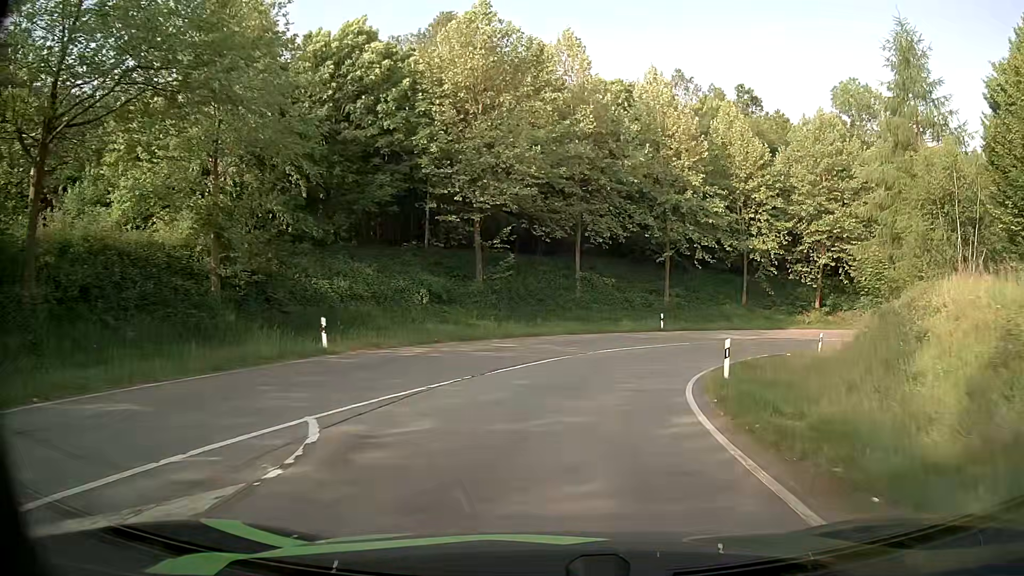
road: primary_link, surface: asphalt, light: Day
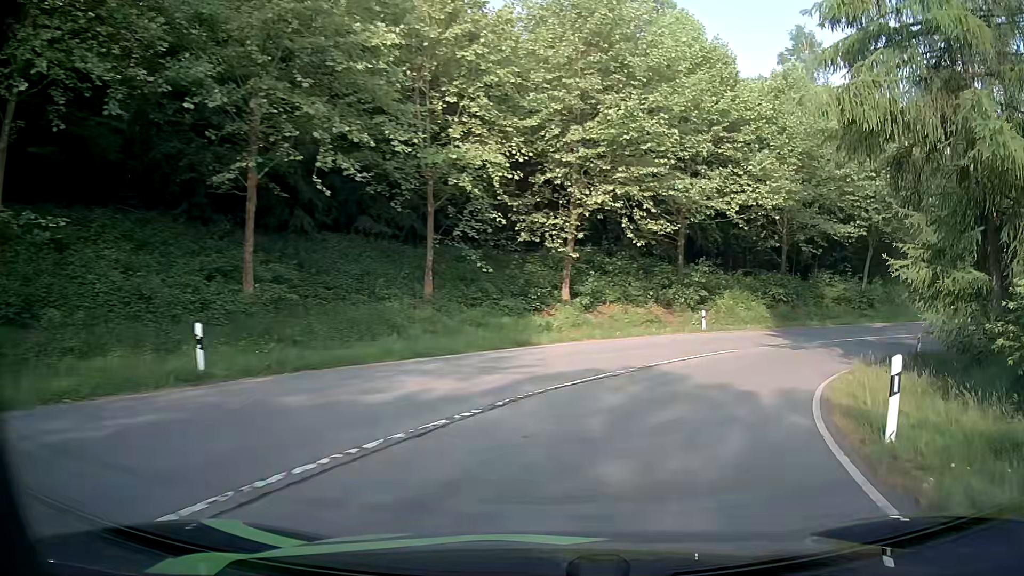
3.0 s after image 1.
(+6.0, +28.2) m; +30°
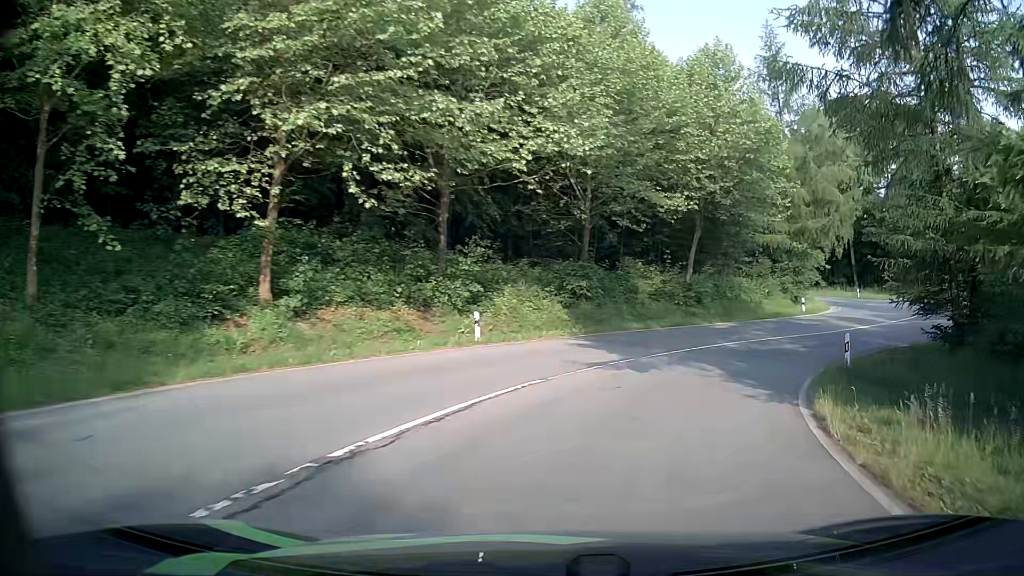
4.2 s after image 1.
(+1.9, +11.2) m; +19°
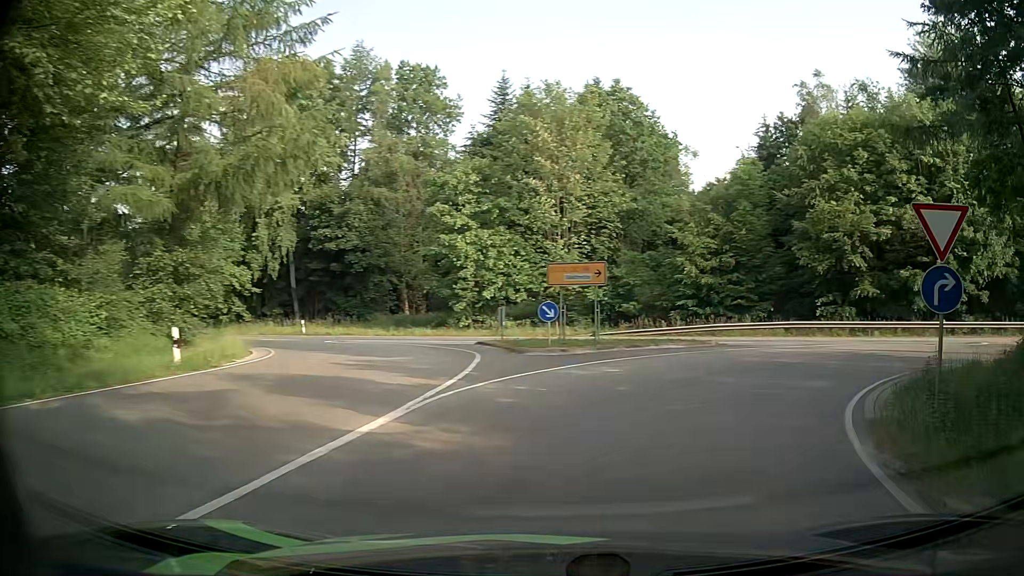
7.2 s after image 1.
(+9.9, +24.7) m; +47°
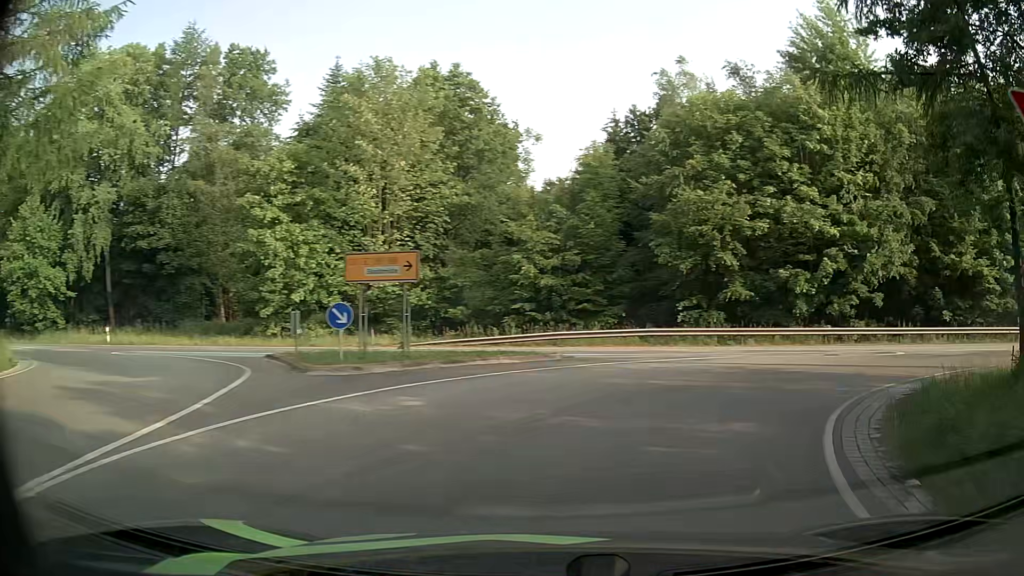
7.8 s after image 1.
(+0.6, +5.0) m; +14°
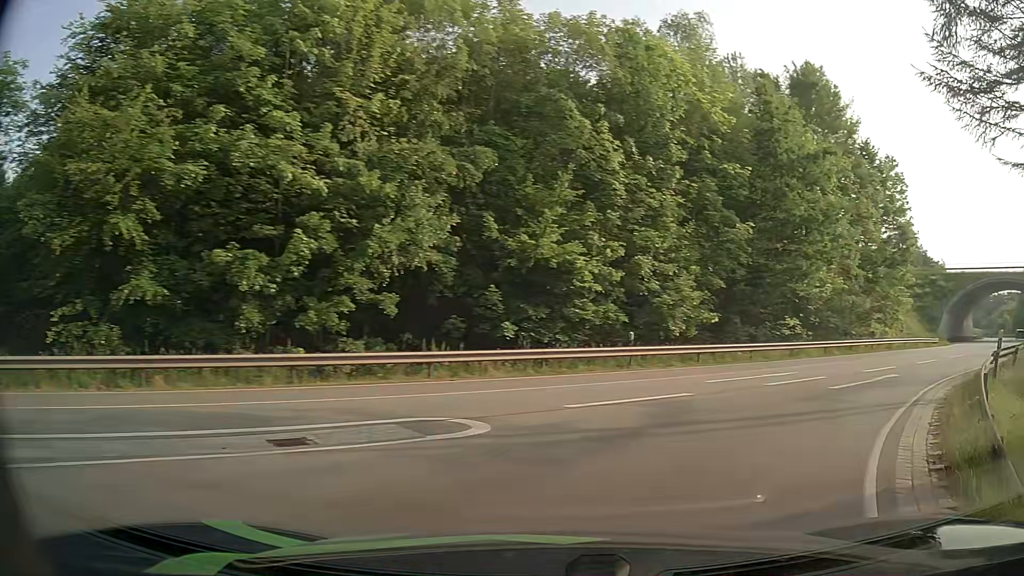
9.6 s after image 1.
(+4.9, +12.9) m; +43°
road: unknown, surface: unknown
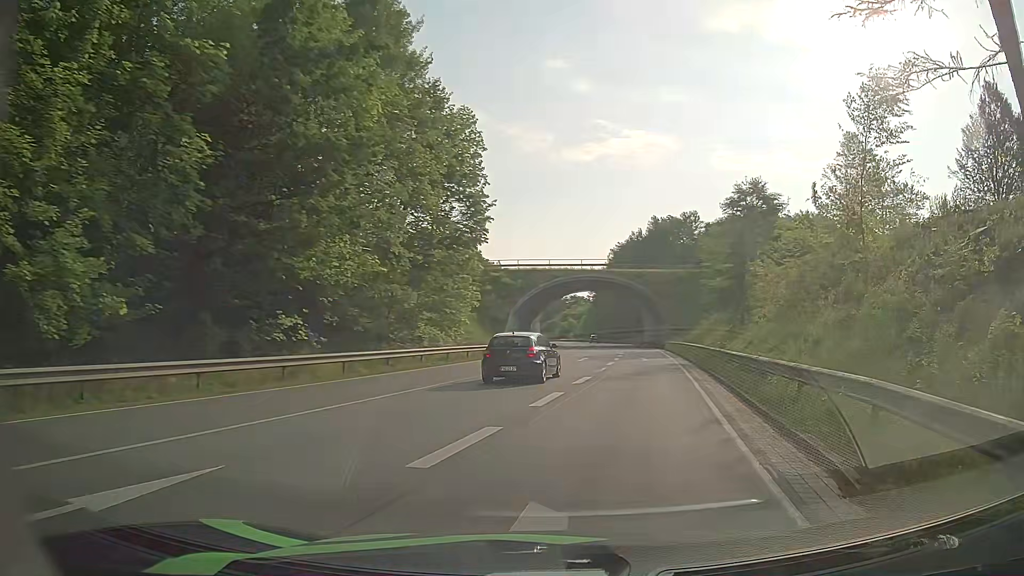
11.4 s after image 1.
(+5.7, +13.3) m; +40°
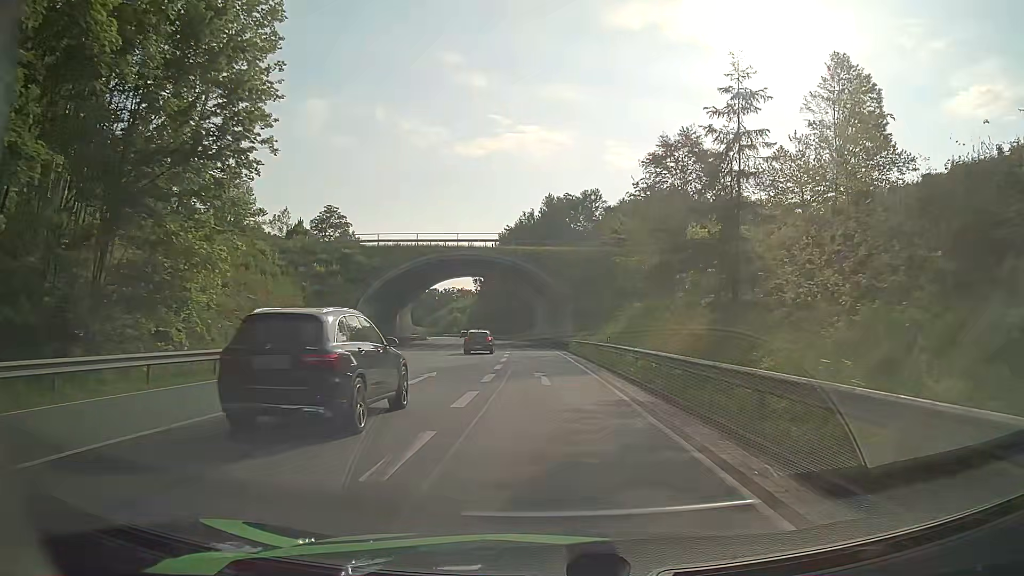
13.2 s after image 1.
(+2.5, +18.8) m; +10°
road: primary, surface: asphalt
(0, +10) (0, +20) (-1, +30) (-2, +40) (-3, +50) (-4, +60) (-5, +70) (-8, +79) (-10, +89) (-11, +99) m
